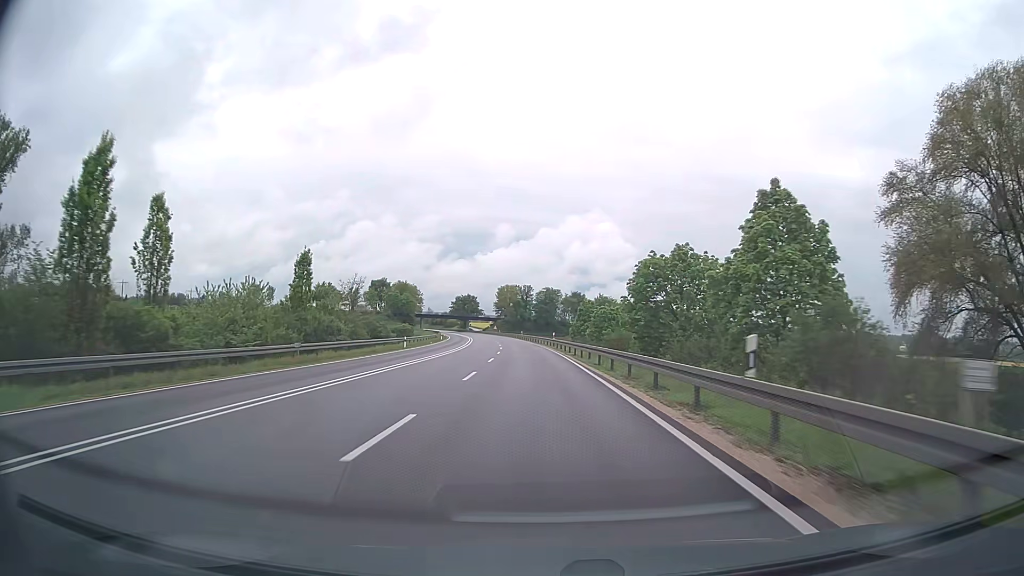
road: trunk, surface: asphalt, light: Day
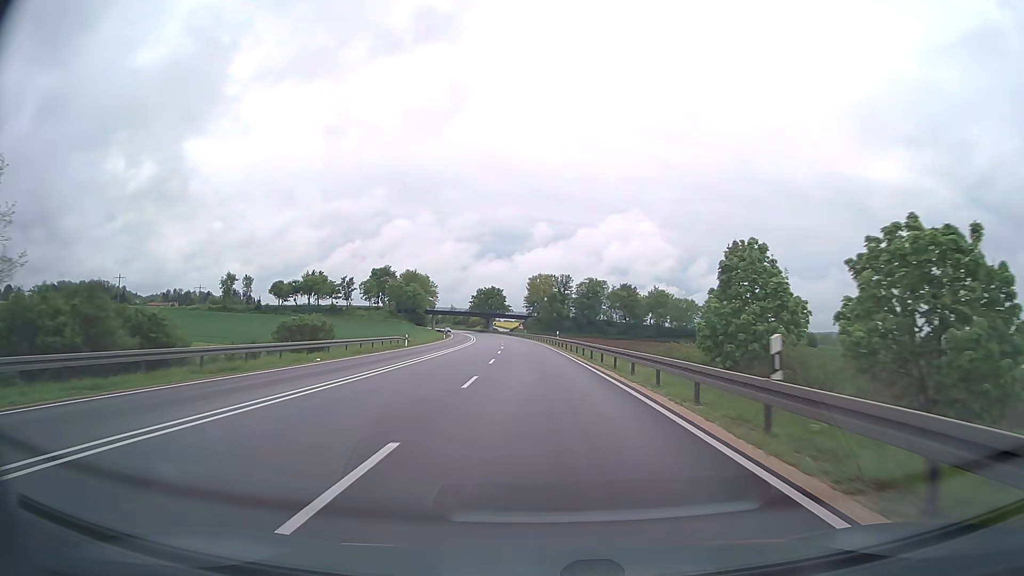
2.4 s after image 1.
(-1.4, +51.3) m; -3°
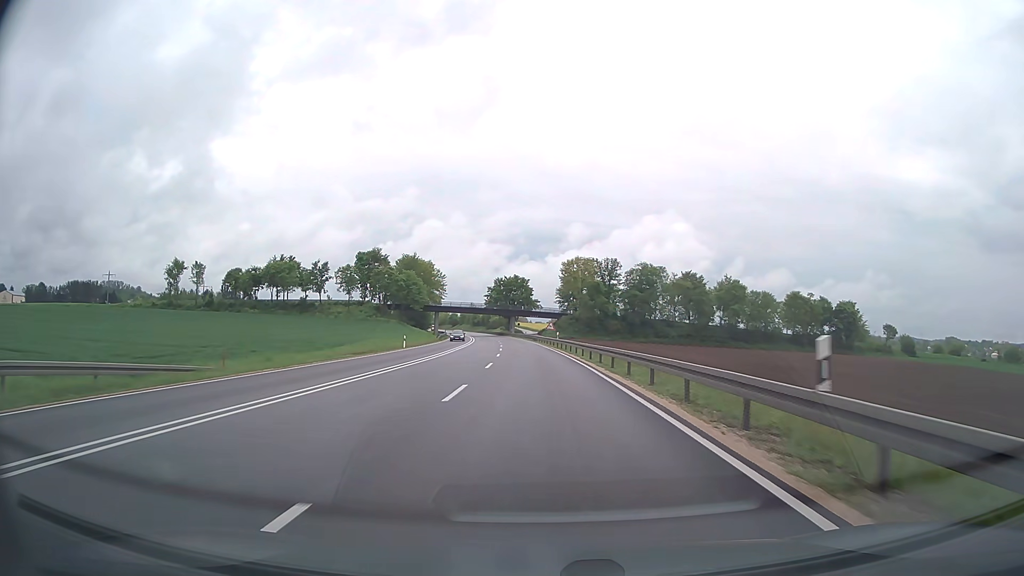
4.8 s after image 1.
(-1.2, +51.3) m; -3°
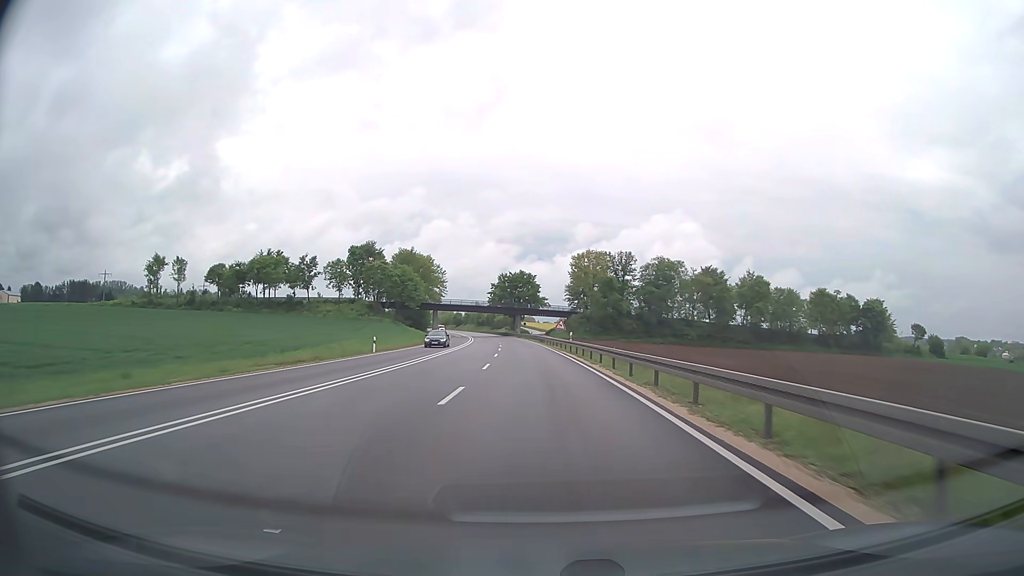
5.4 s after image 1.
(-0.1, +12.8) m; -1°
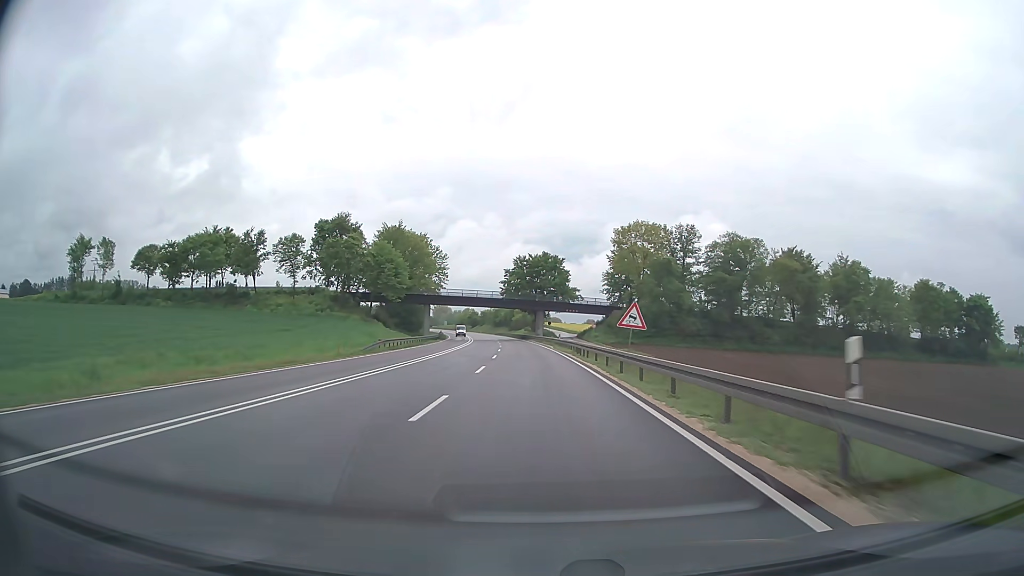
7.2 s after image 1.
(-0.7, +38.5) m; -2°
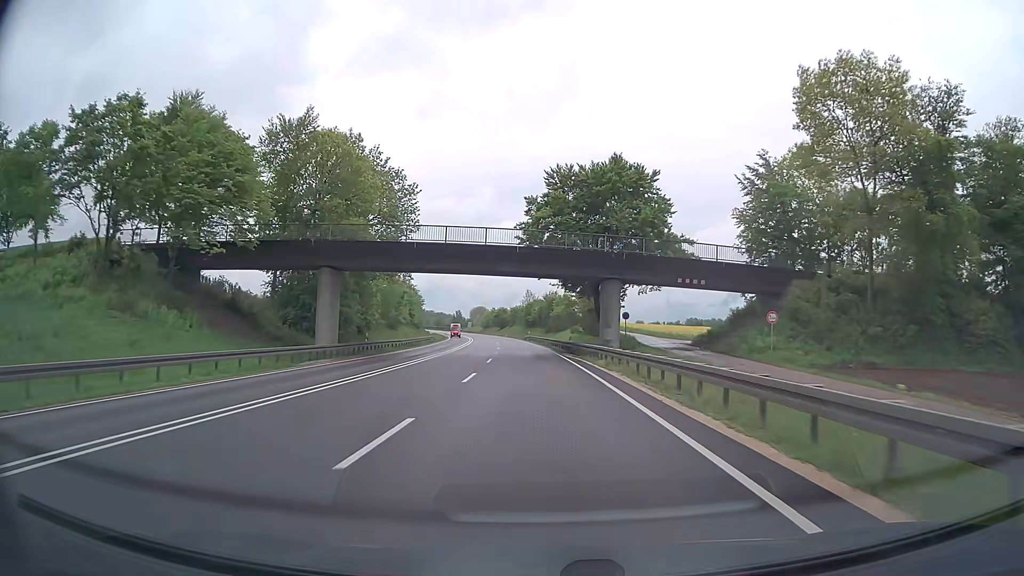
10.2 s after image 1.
(-2.1, +64.1) m; -4°
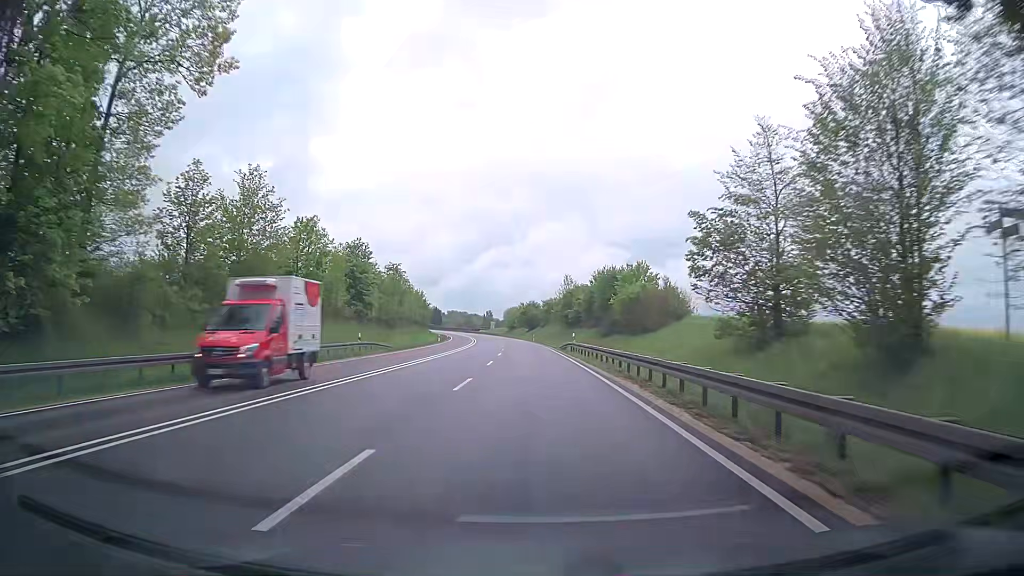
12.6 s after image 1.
(-1.5, +51.3) m; -2°
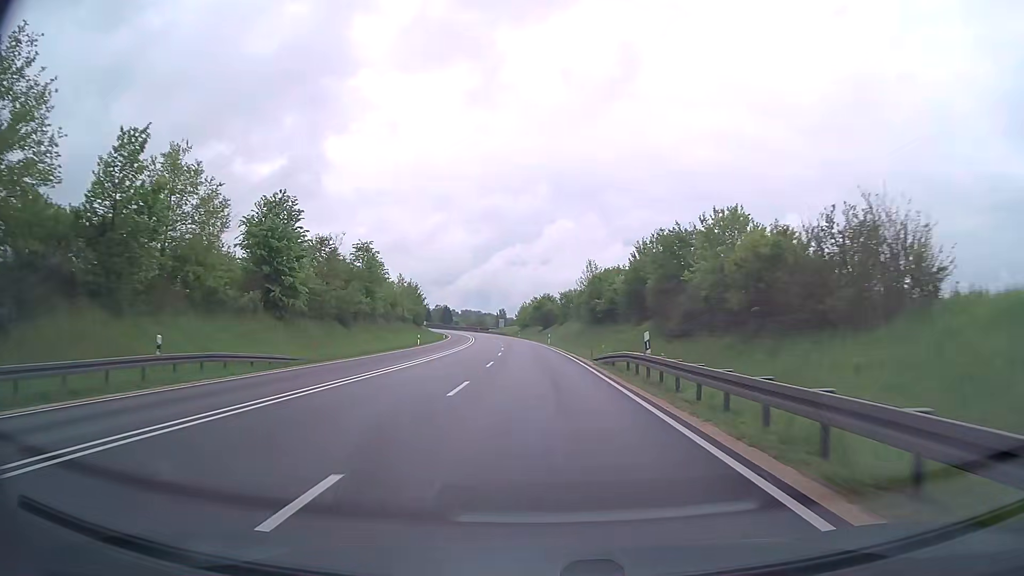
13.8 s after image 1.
(-0.5, +25.6) m; -2°
(0, +10) (0, +20) (0, +30) (-1, +40) (-1, +50) (-2, +60) (-2, +70) (-3, +80) (-4, +90) (-5, +100) m
